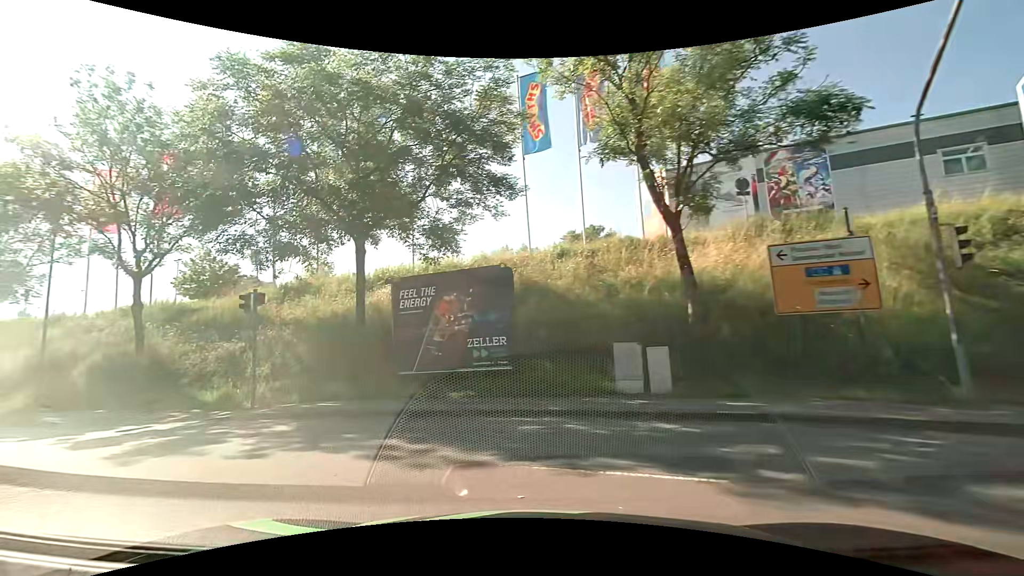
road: primary_link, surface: asphalt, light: Day
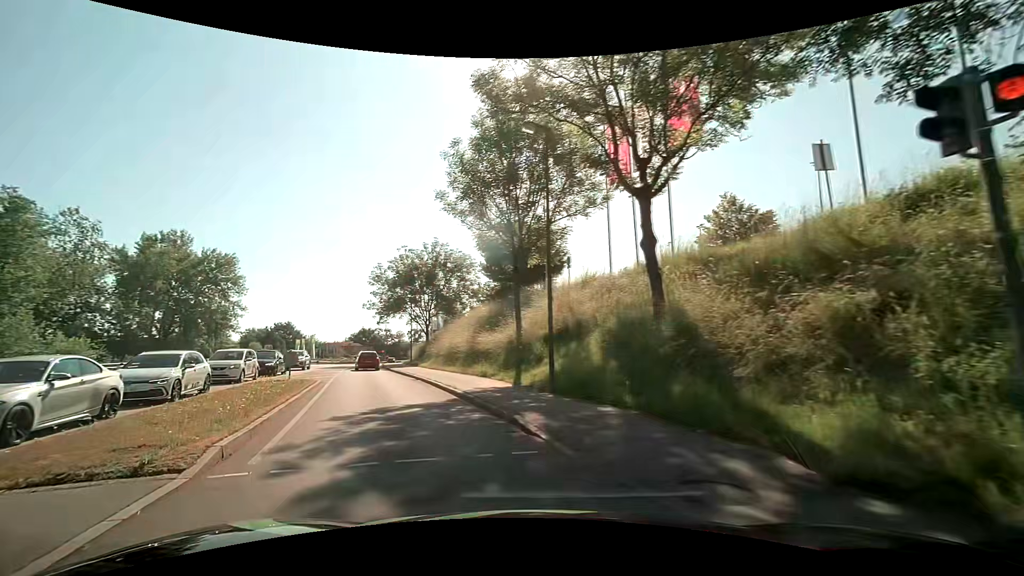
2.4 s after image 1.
(-5.9, +10.4) m; -57°
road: tertiary
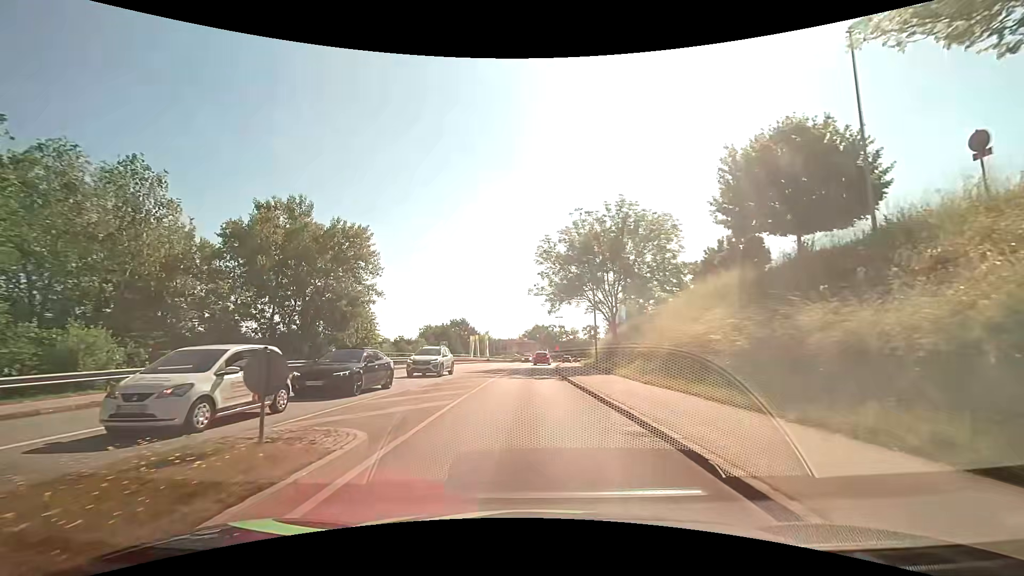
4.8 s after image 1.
(-4.0, +15.7) m; -21°
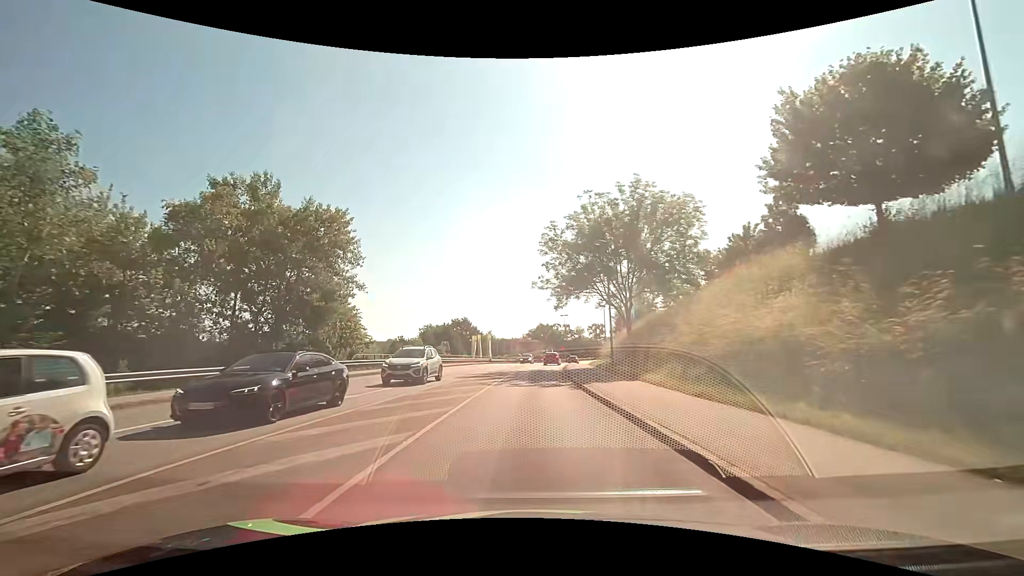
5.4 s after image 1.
(0.0, +5.0) m; 0°
